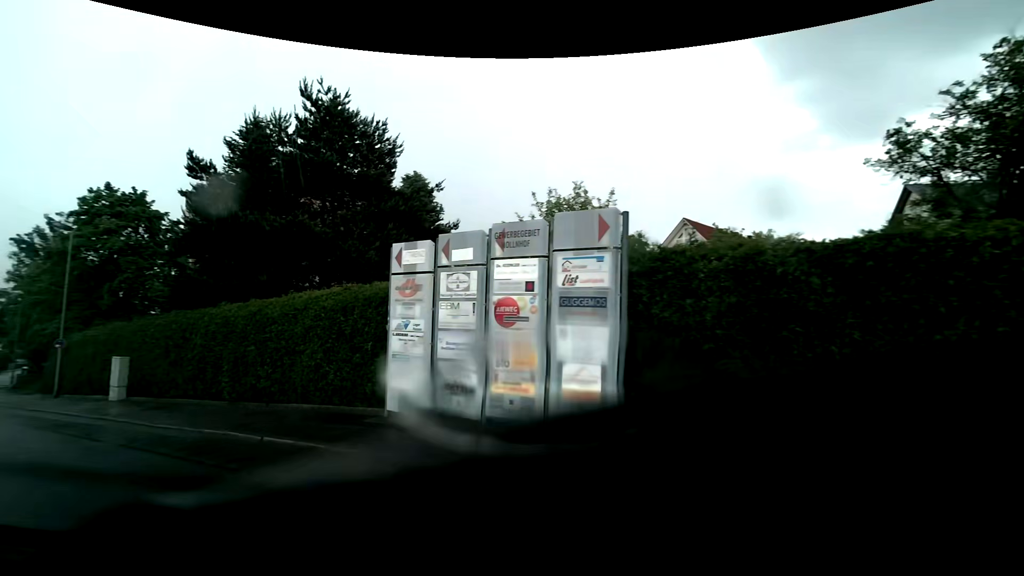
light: Day
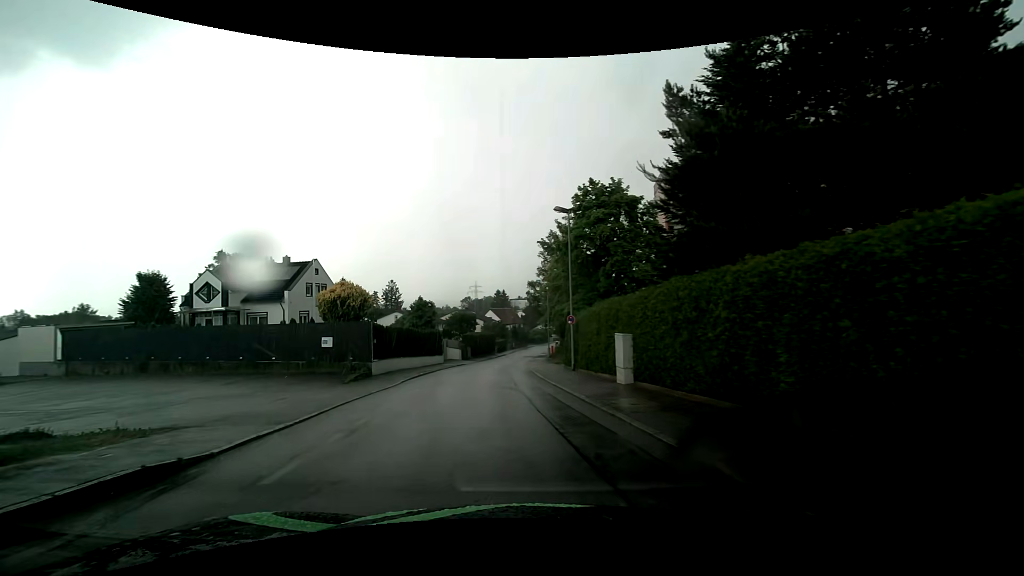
(-3.1, +6.1) m; -50°
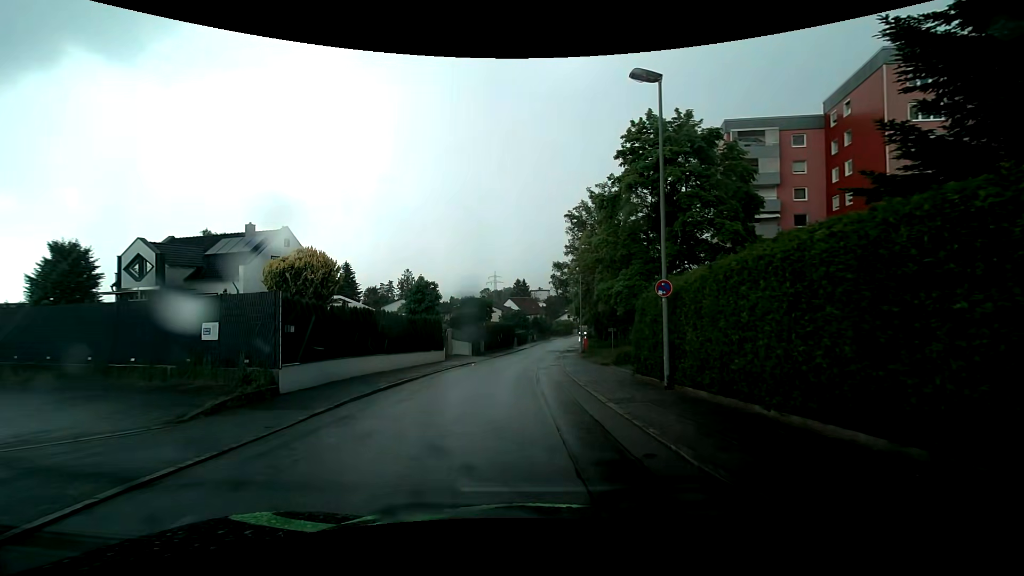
(-0.7, +12.1) m; -2°
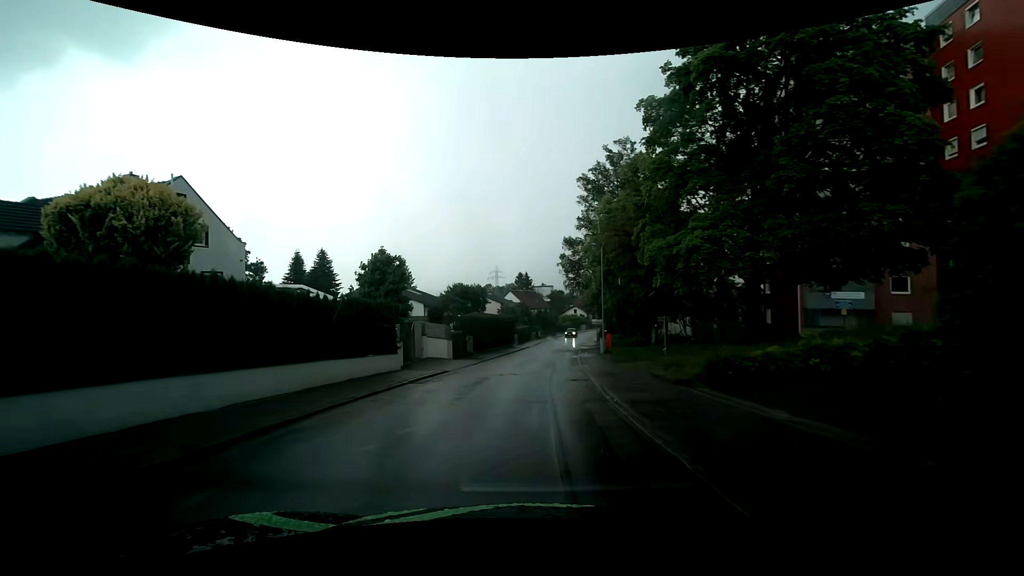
(0.0, +13.0) m; 0°
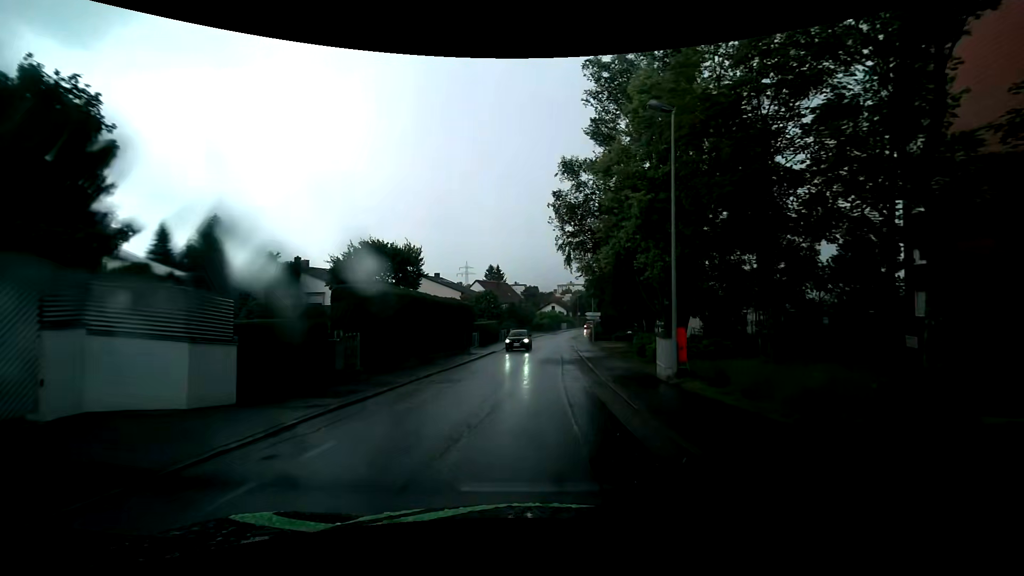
(+0.2, +22.3) m; +3°
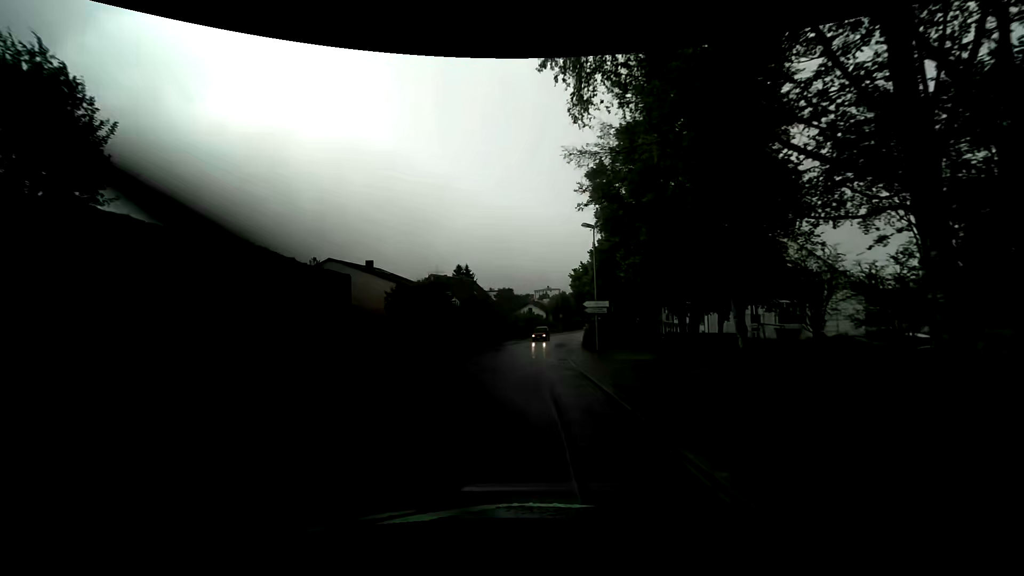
(+0.9, +21.1) m; +3°
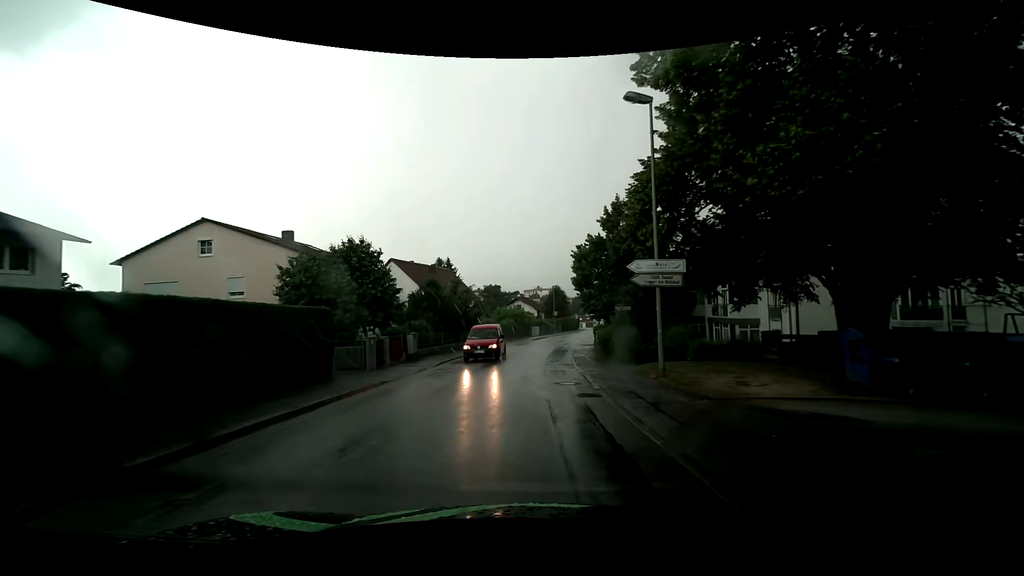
(+0.1, +16.9) m; +1°
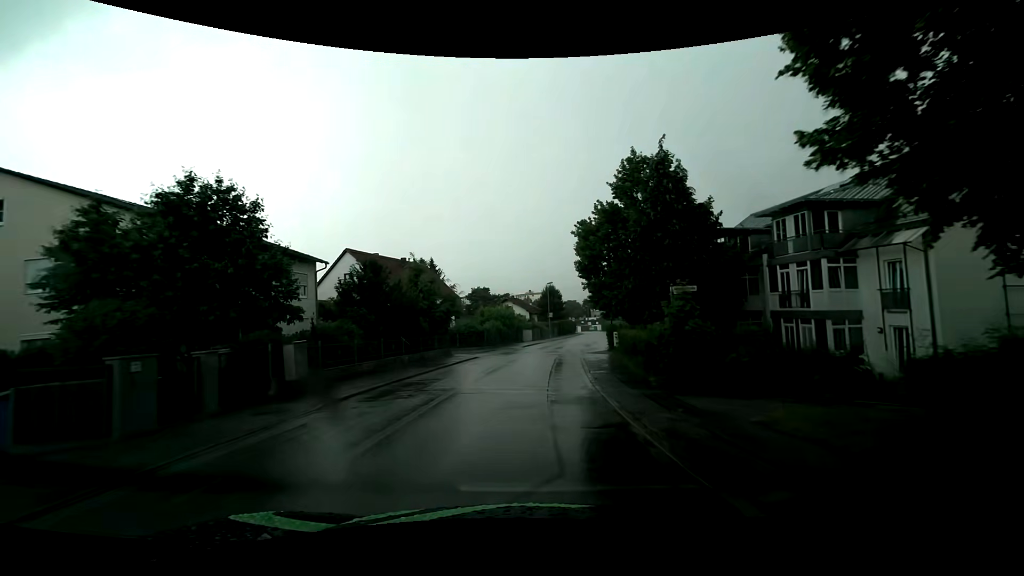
(+0.1, +11.7) m; +1°
(0, +10) (0, +20) (+1, +30) (+2, +40) (+4, +50) (+6, +59) (+8, +69) (+10, +79) (+12, +89) (+14, +99) m
